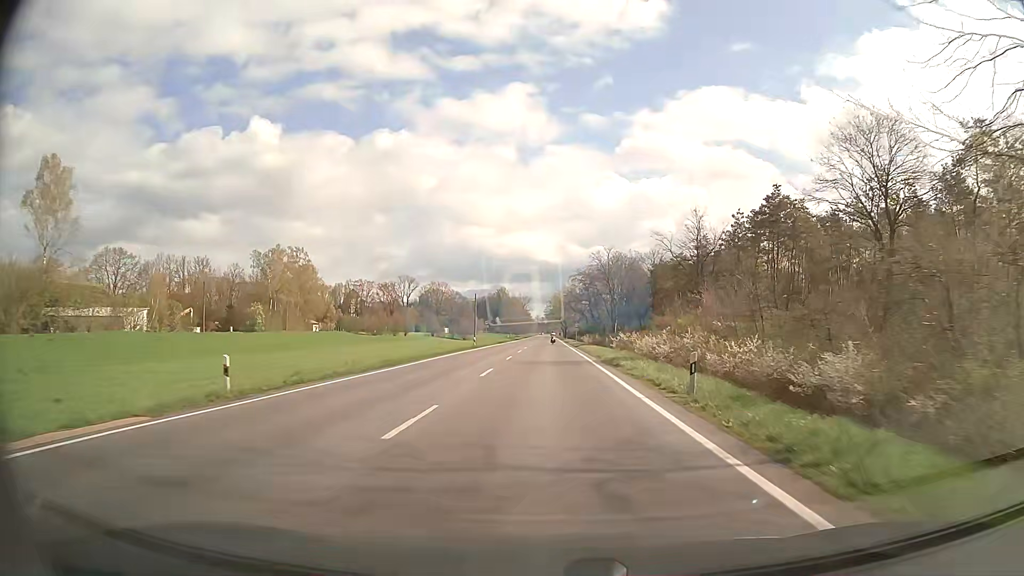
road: secondary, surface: asphalt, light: Day
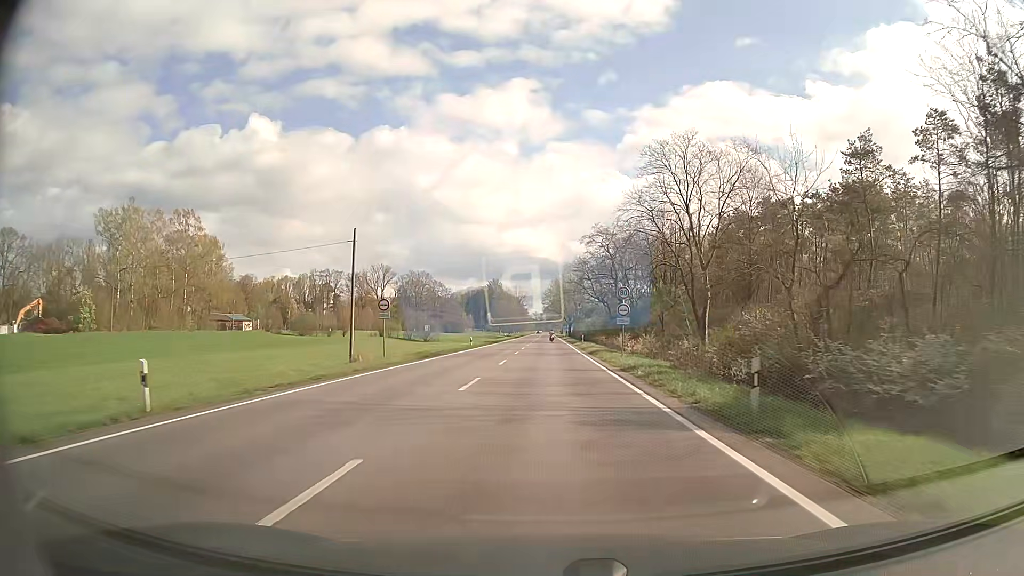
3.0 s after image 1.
(+0.1, +53.8) m; 0°
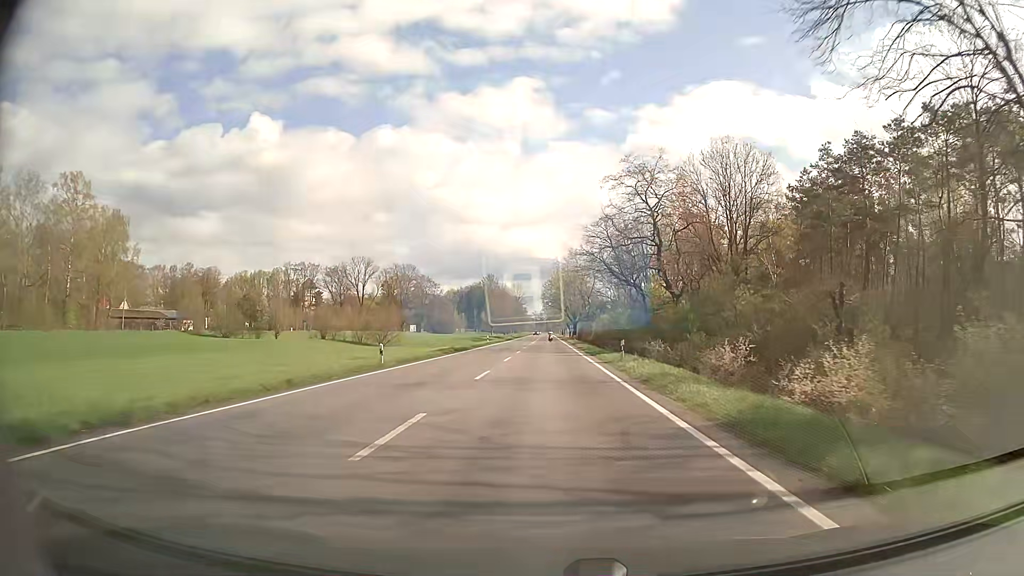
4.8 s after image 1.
(+0.1, +32.3) m; 0°
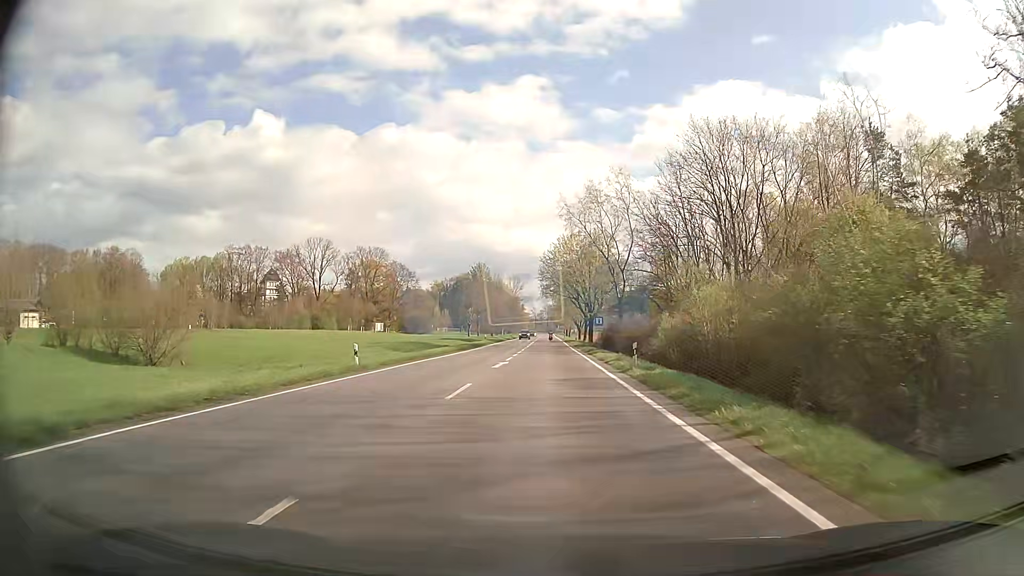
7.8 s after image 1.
(-0.1, +54.0) m; 0°
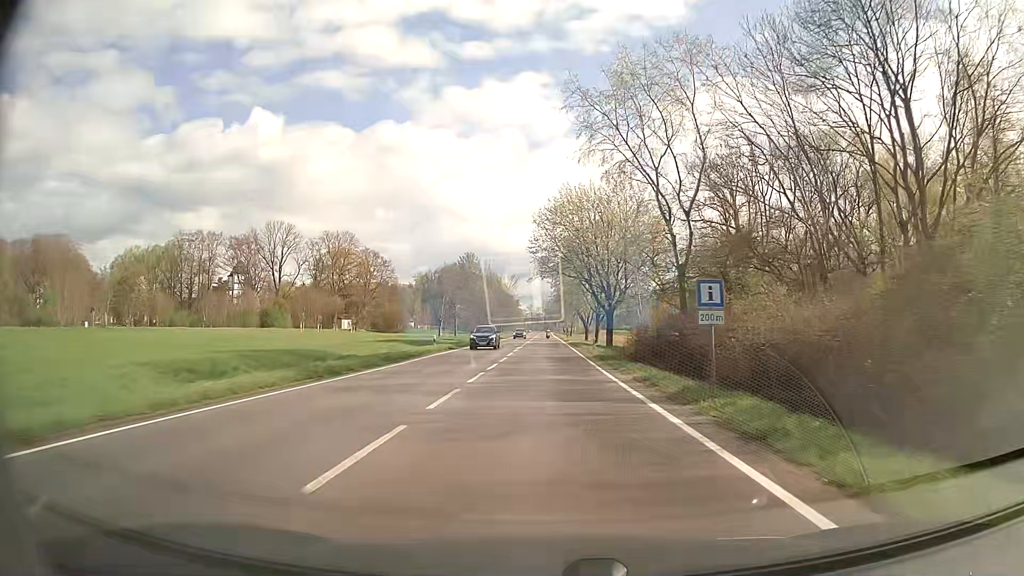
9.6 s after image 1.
(+0.1, +32.4) m; 0°
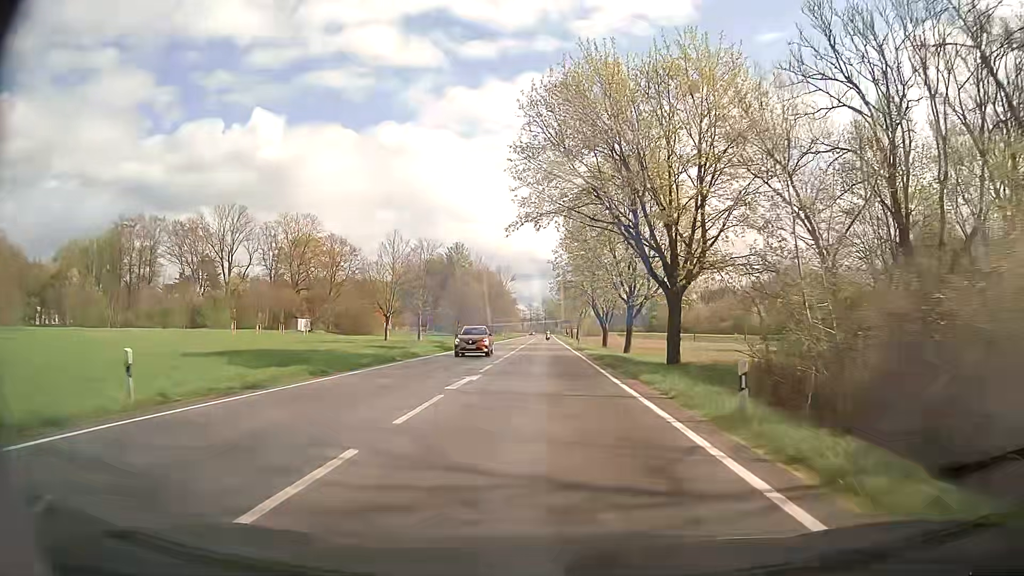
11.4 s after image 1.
(0.0, +32.4) m; 0°
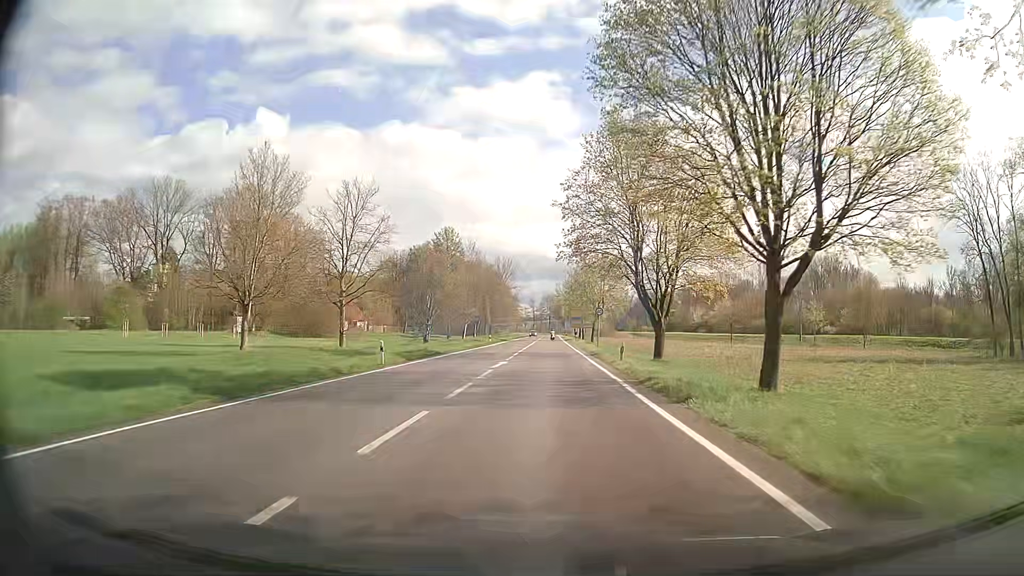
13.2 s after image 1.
(-0.1, +32.3) m; 0°
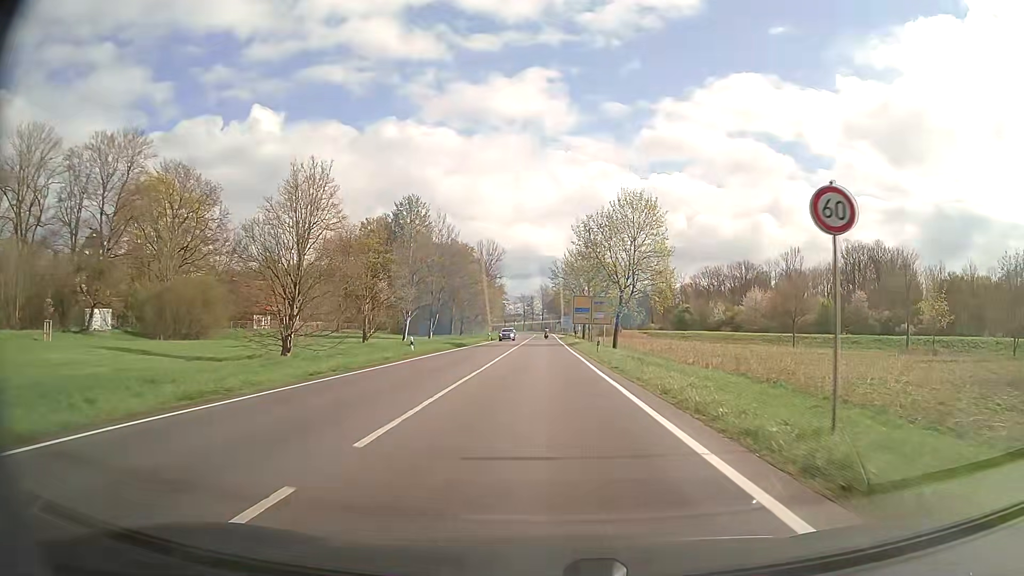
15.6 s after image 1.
(+0.2, +41.8) m; +1°
(0, +10) (0, +20) (0, +30) (0, +40) (0, +50) (0, +60) (0, +70) (-1, +80) (-1, +90) (-1, +100) m
